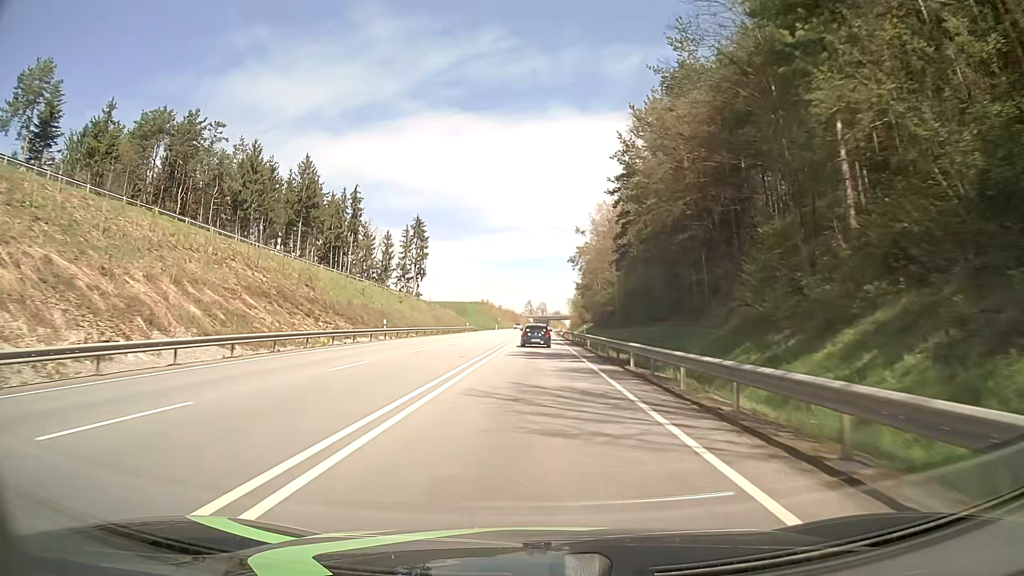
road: primary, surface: asphalt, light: Day
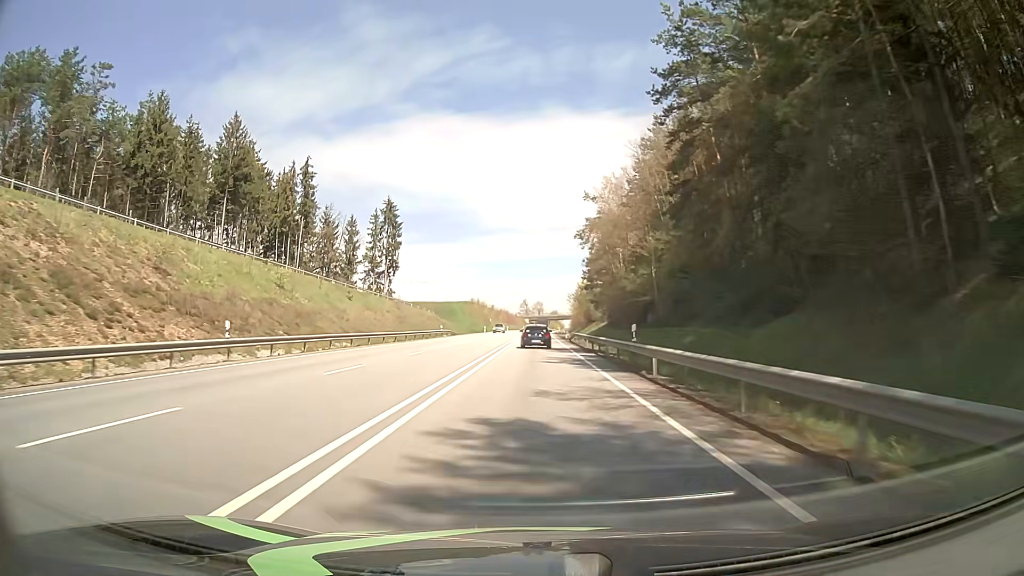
(+0.1, +24.3) m; 0°
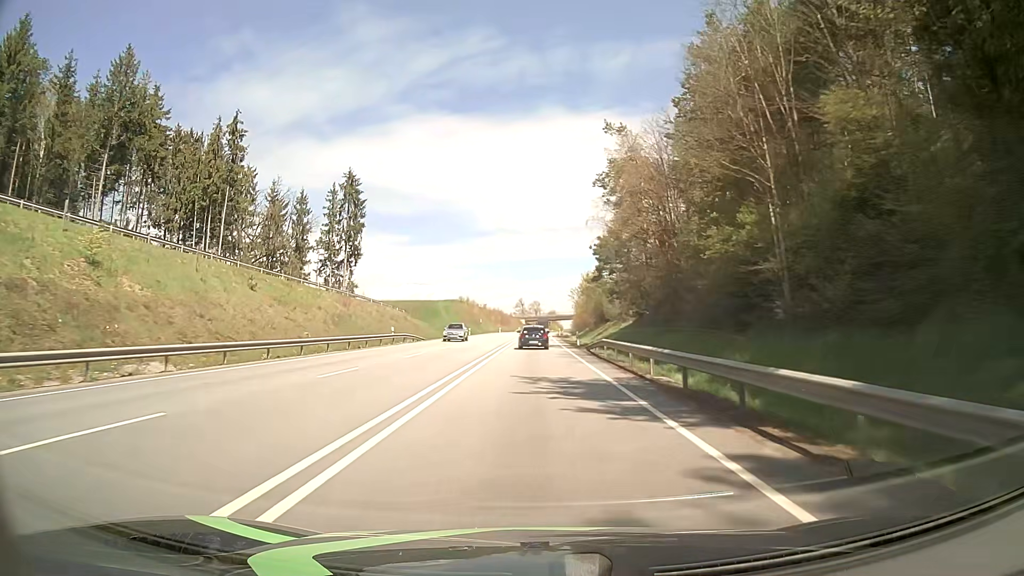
(0.0, +24.3) m; 0°
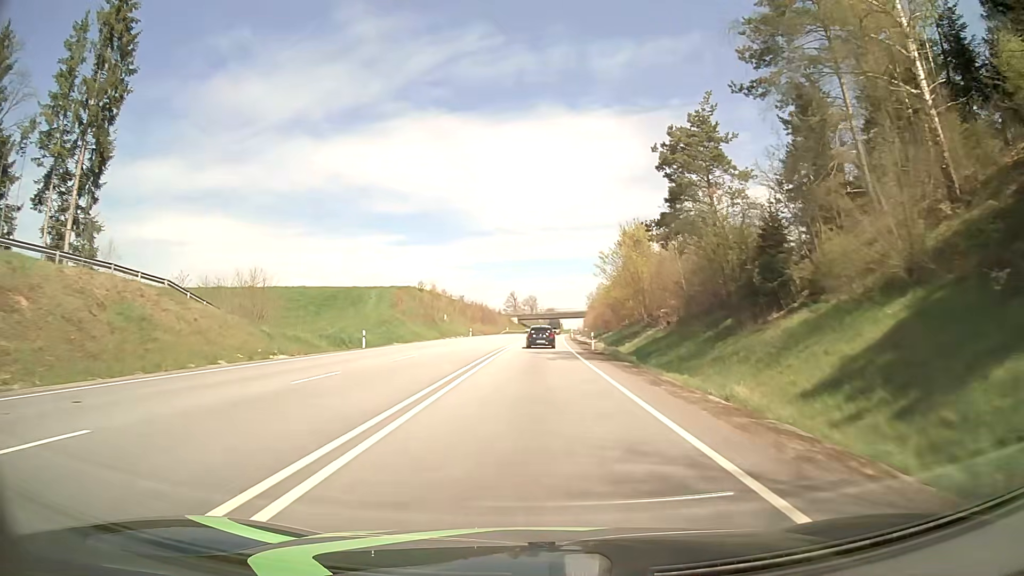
(0.0, +61.7) m; 0°
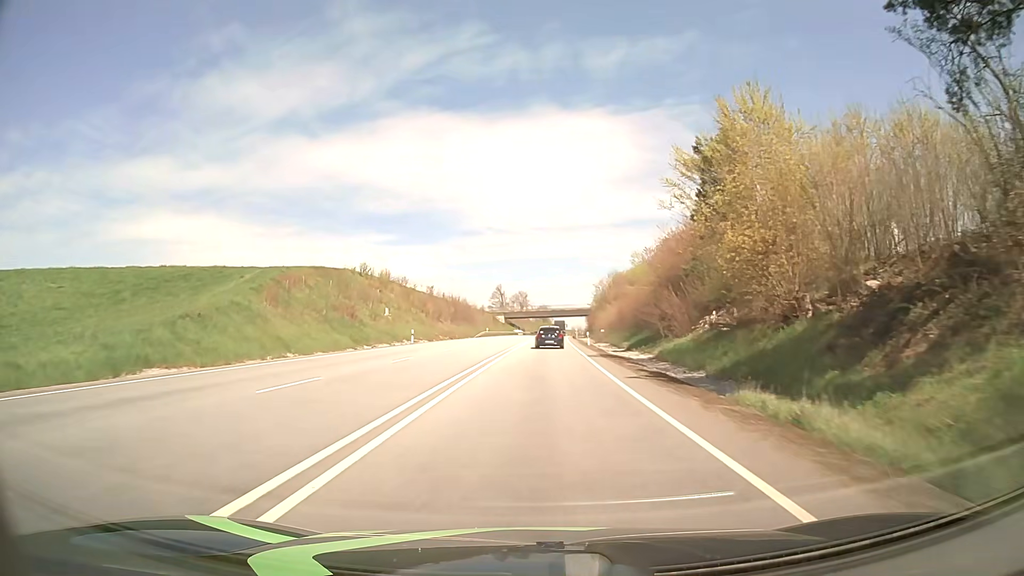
(+0.2, +38.0) m; +1°
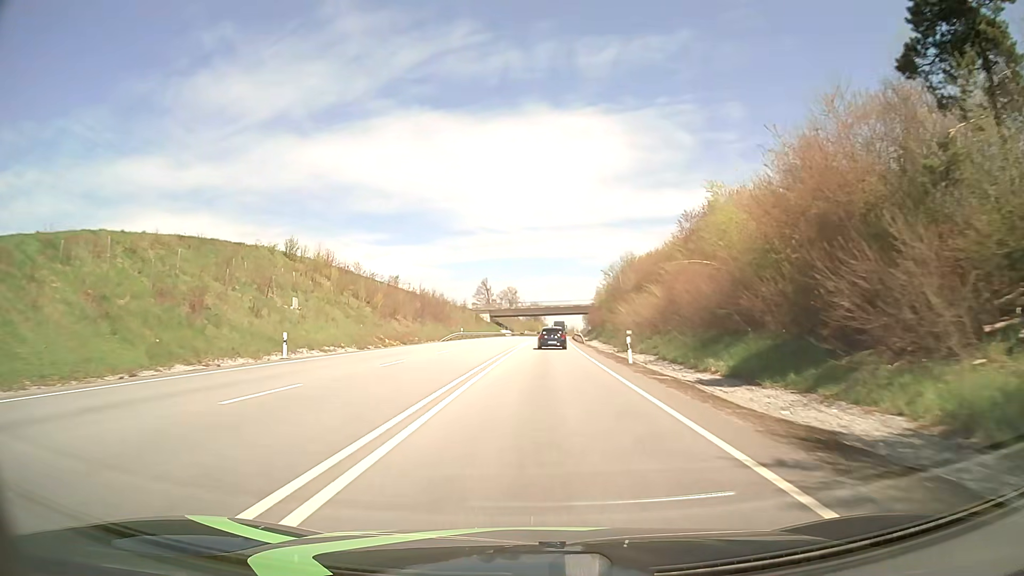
(+0.2, +25.8) m; +1°
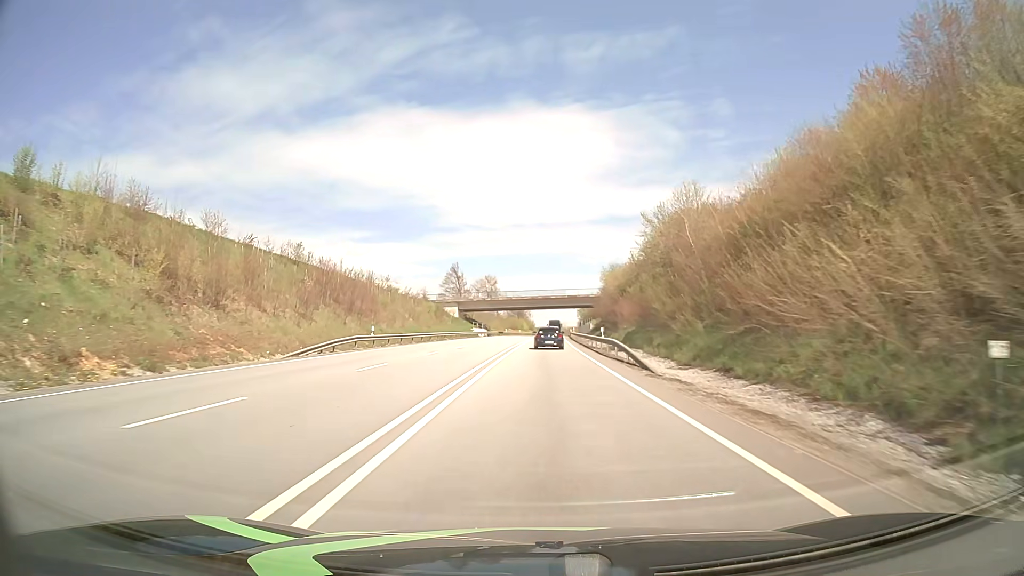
(+0.5, +38.8) m; +1°
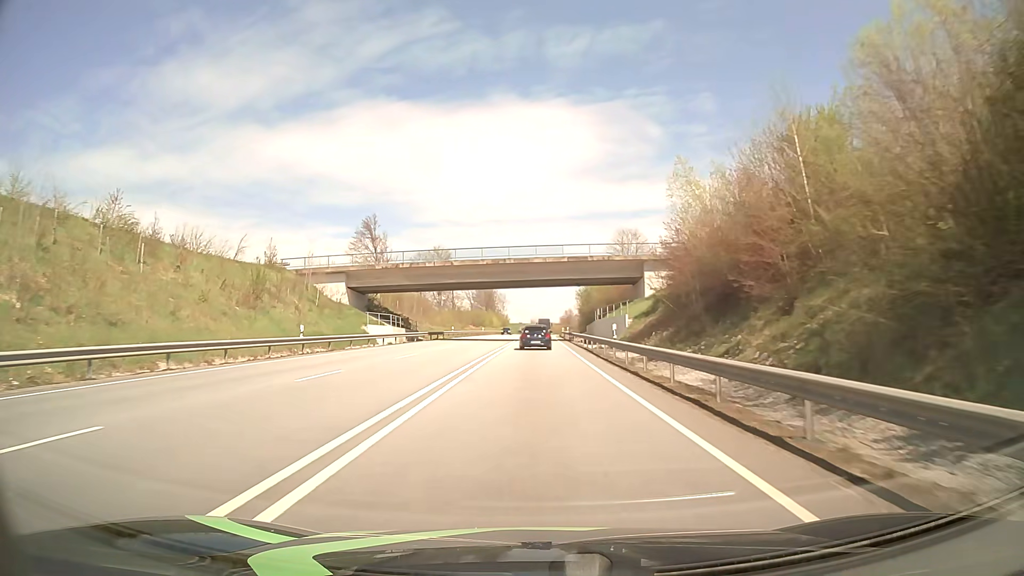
(+1.2, +63.6) m; +2°
(0, +10) (0, +20) (0, +30) (0, +40) (0, +50) (+1, +60) (0, +70) (0, +80) (+1, +90) (+1, +100) m
